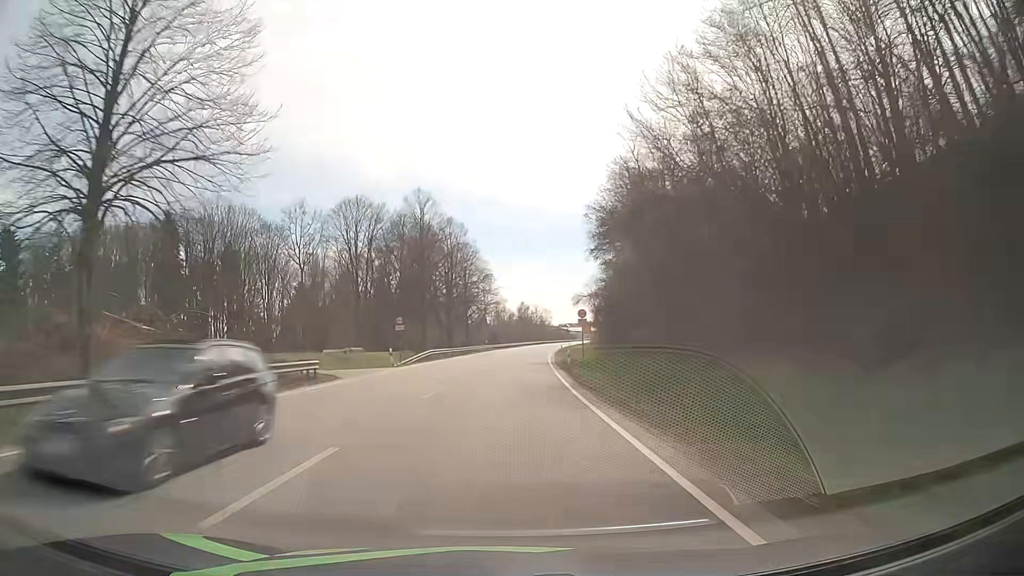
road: primary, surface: asphalt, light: Day
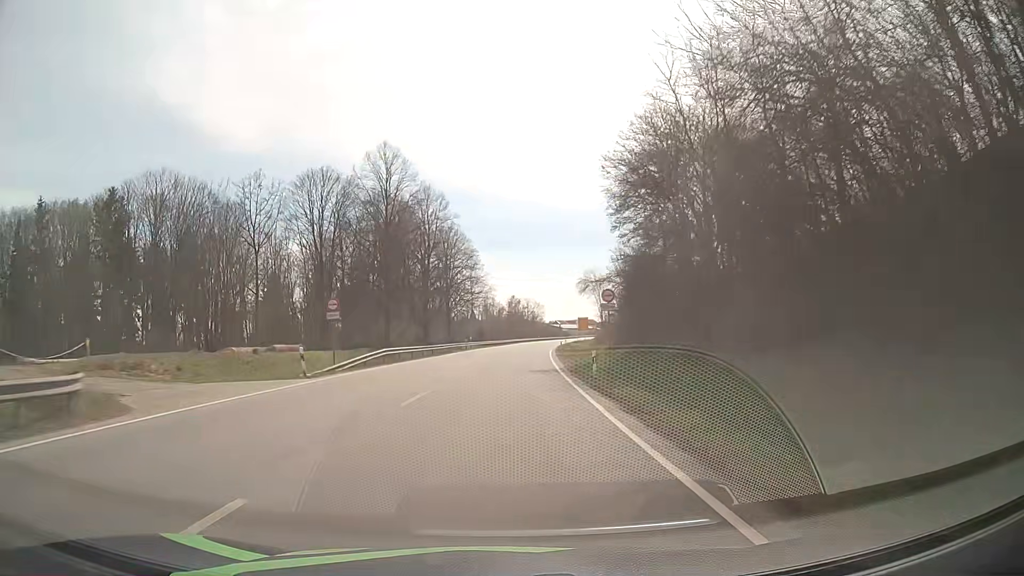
(+0.1, +15.1) m; +1°
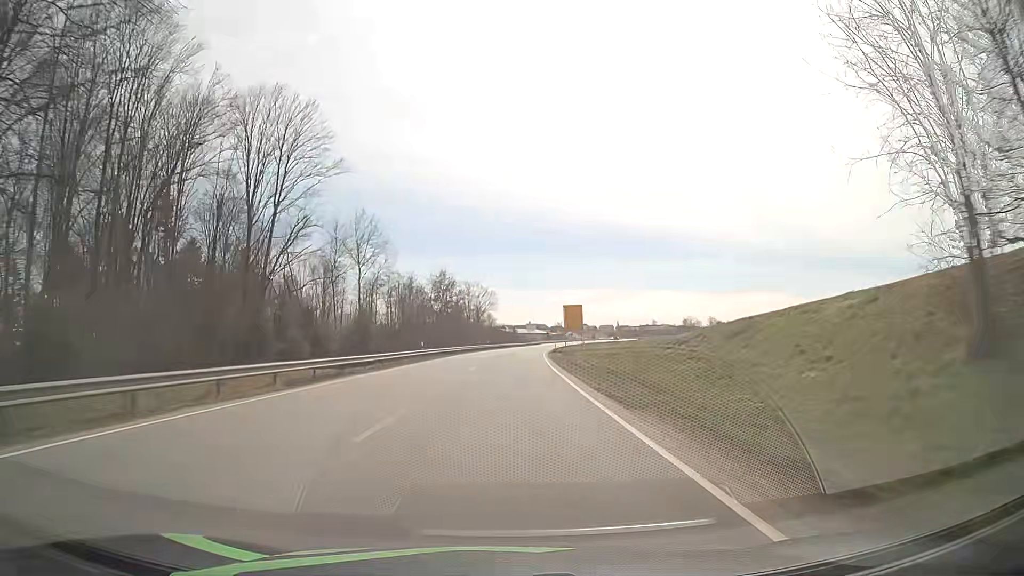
(+3.4, +75.2) m; +5°
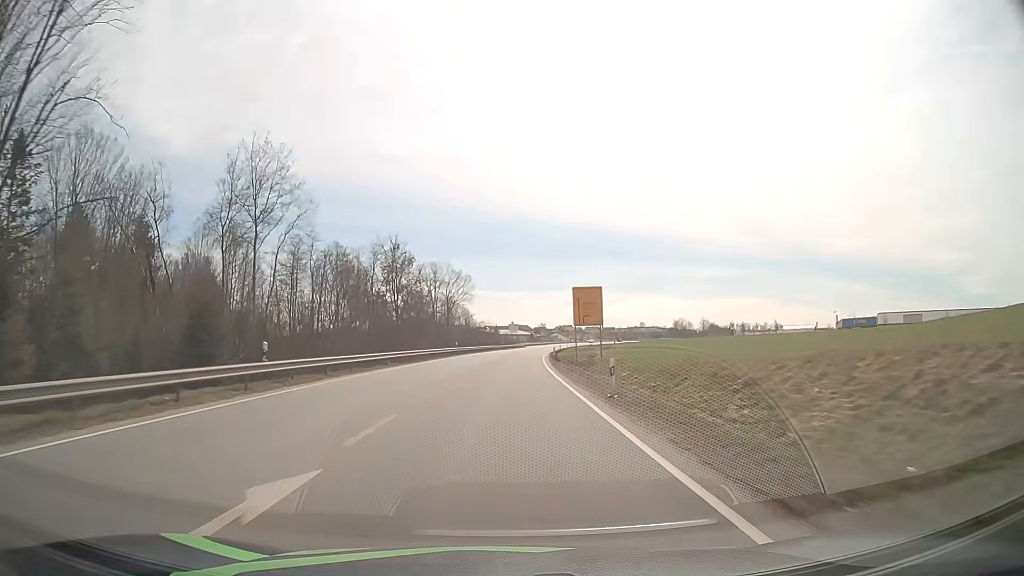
(+0.4, +29.8) m; +2°
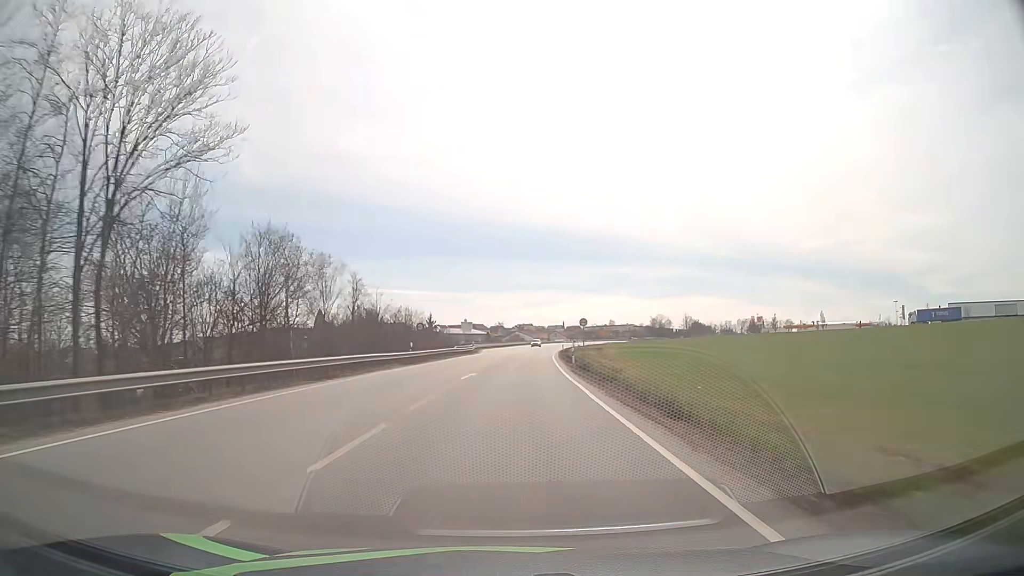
(+2.3, +74.0) m; +4°
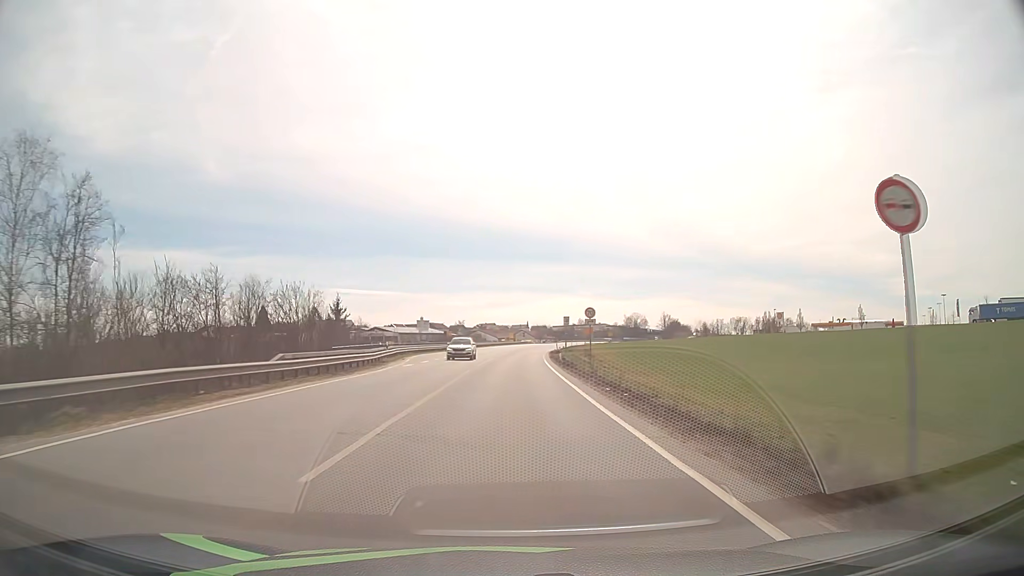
(+1.1, +42.3) m; +3°
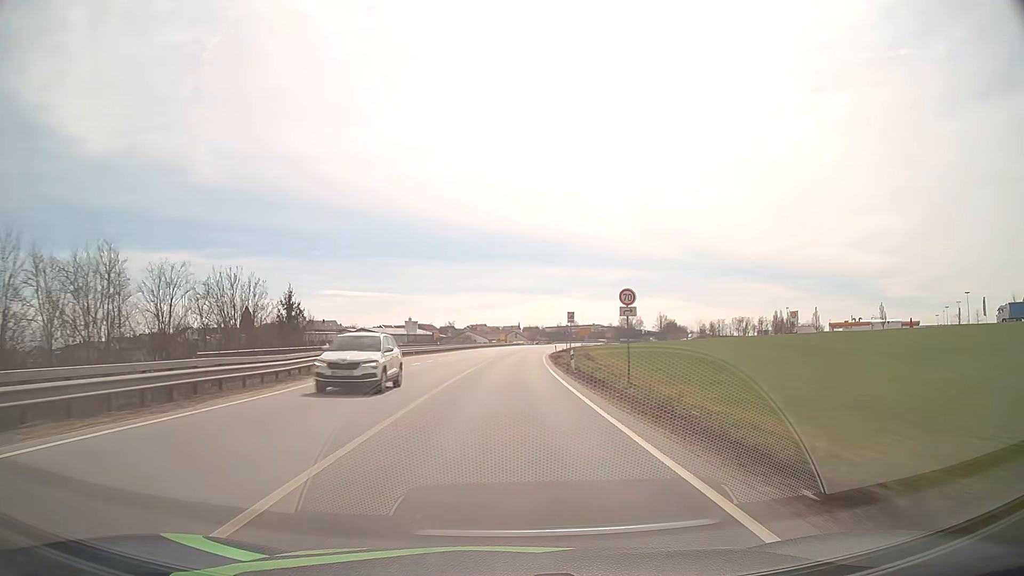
(+0.1, +13.7) m; +1°
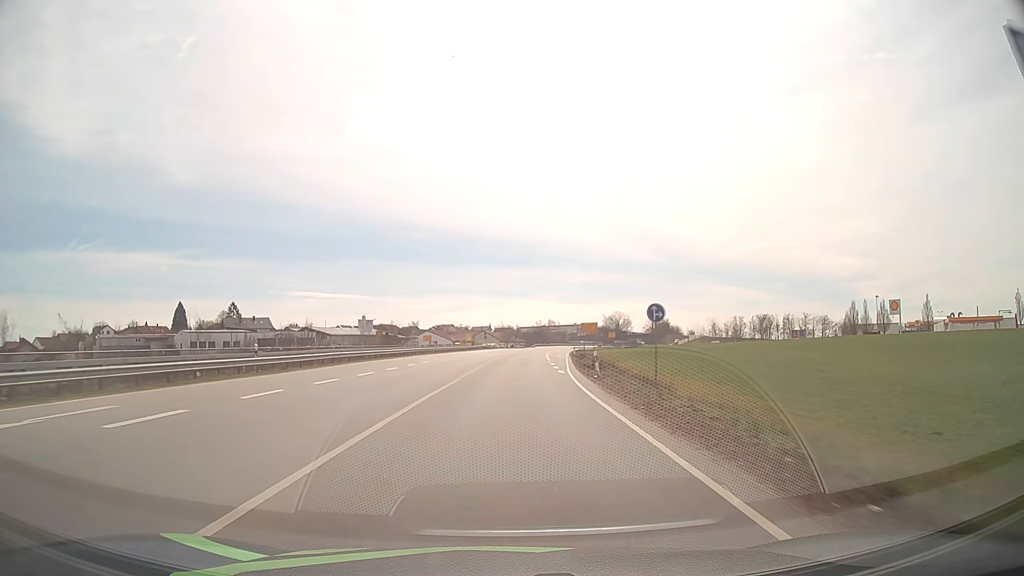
(+1.1, +54.4) m; +2°
(0, +10) (0, +20) (0, +30) (+1, +40) (+1, +50) (+2, +60) (+2, +70) (+3, +80) (+4, +90) (+4, +100) m
